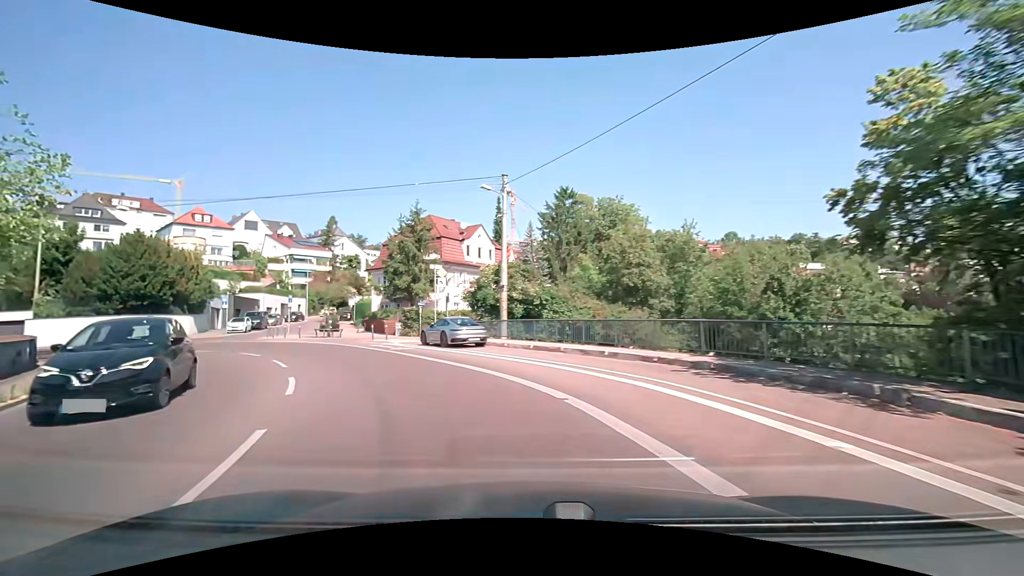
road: secondary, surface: asphalt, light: Day
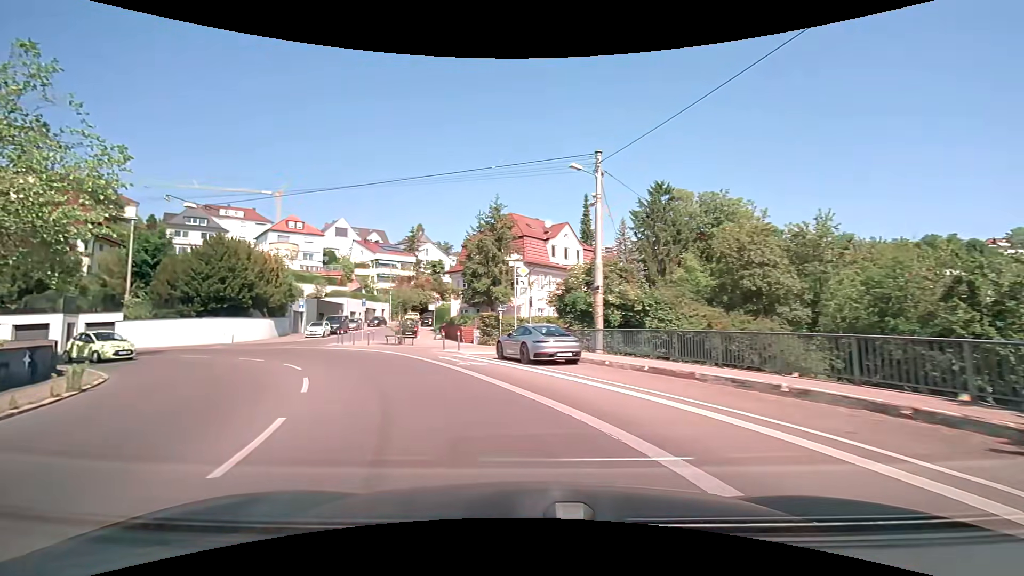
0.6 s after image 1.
(-0.4, +4.9) m; -10°
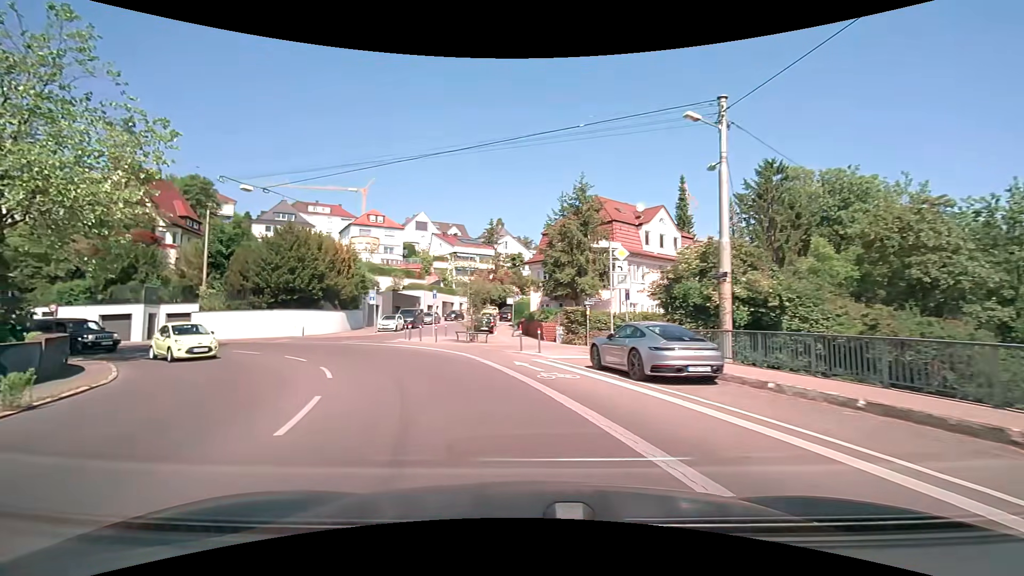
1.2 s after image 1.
(-0.4, +4.8) m; -9°
